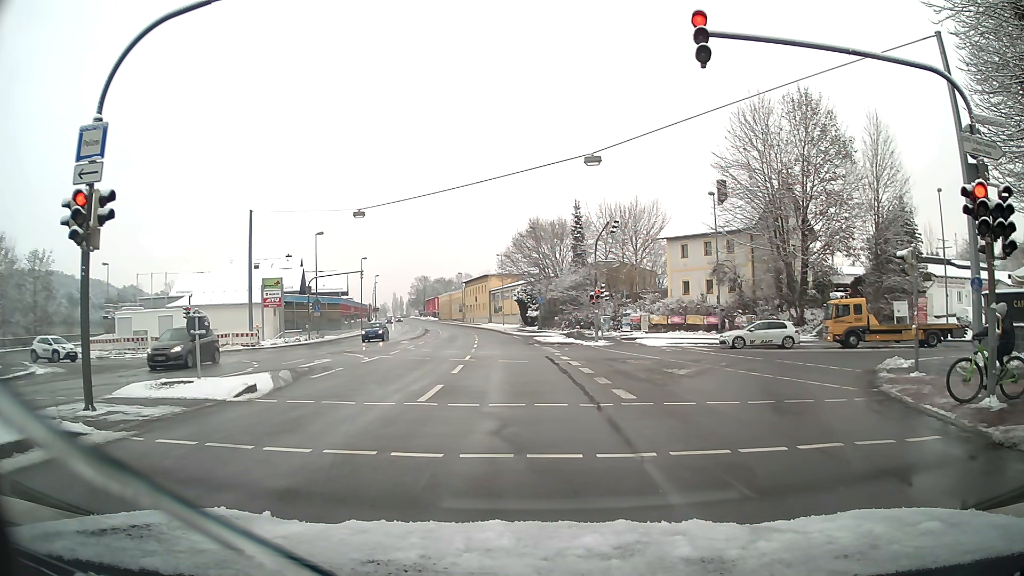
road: primary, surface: asphalt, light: Day
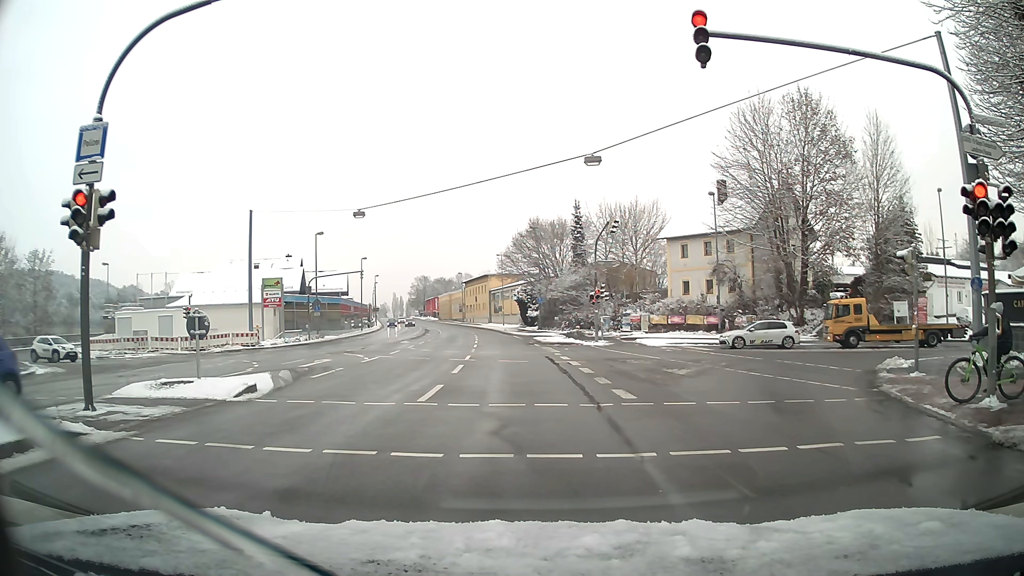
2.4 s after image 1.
(0.0, 0.0) m; 0°
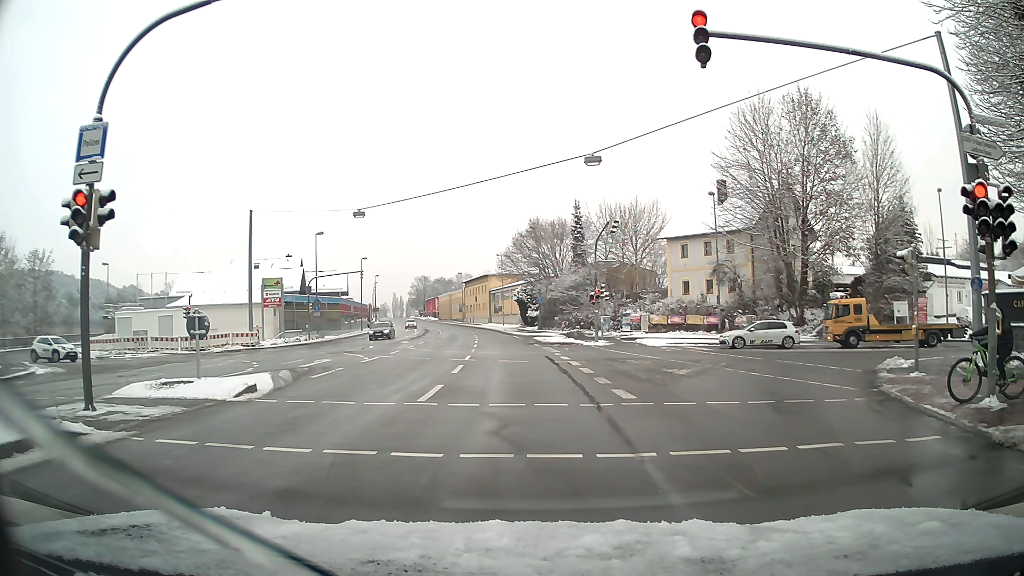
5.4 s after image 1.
(0.0, 0.0) m; 0°
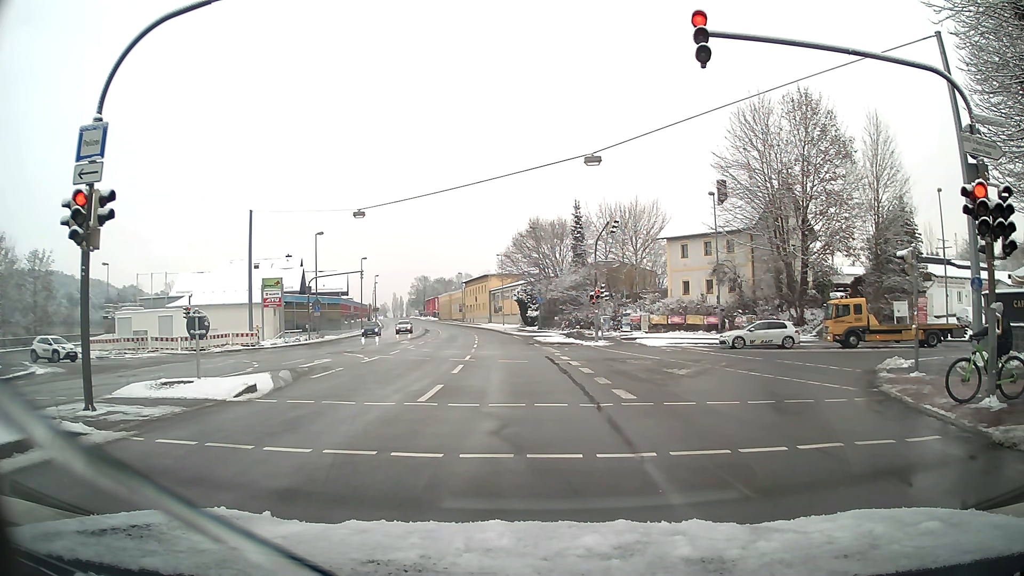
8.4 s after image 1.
(0.0, 0.0) m; 0°
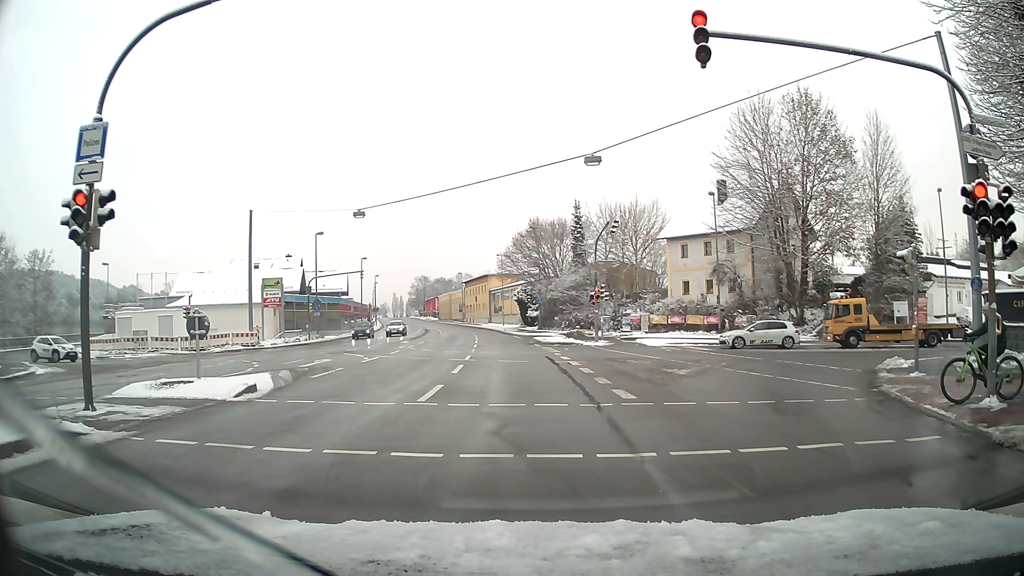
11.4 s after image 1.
(0.0, 0.0) m; 0°
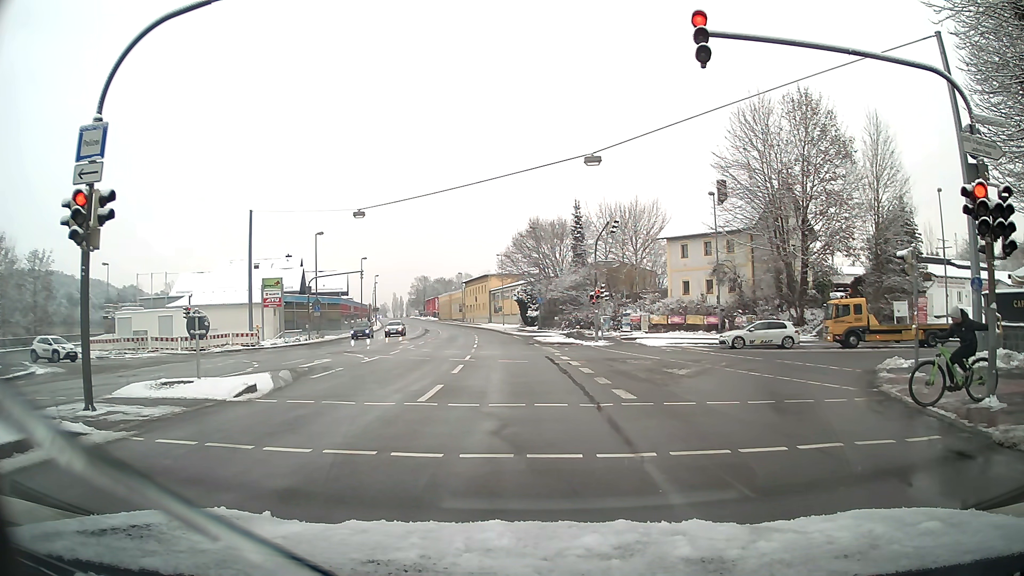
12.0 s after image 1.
(0.0, 0.0) m; 0°
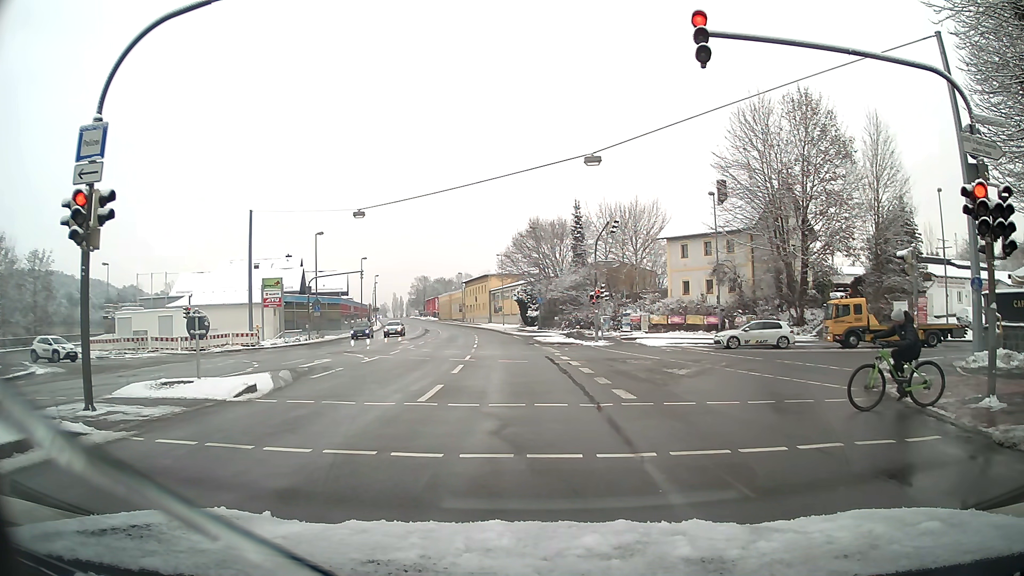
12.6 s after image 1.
(0.0, 0.0) m; 0°
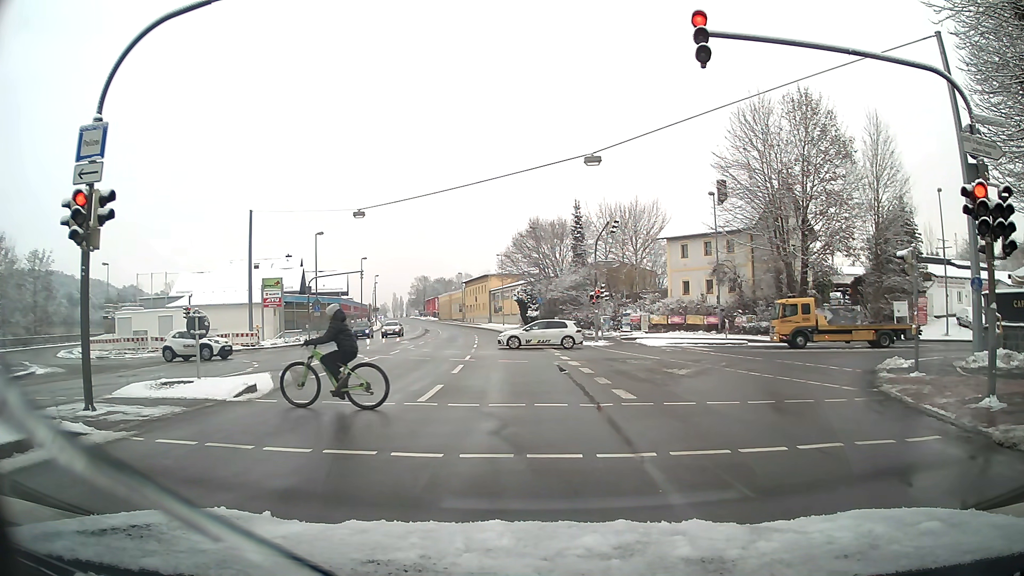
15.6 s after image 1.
(0.0, 0.0) m; 0°
(0, +10) (-1, +20) (-1, +30) (-2, +40) (-3, +50) (-4, +60) (-5, +70) (-6, +80) (-8, +90) (-10, +99) m
